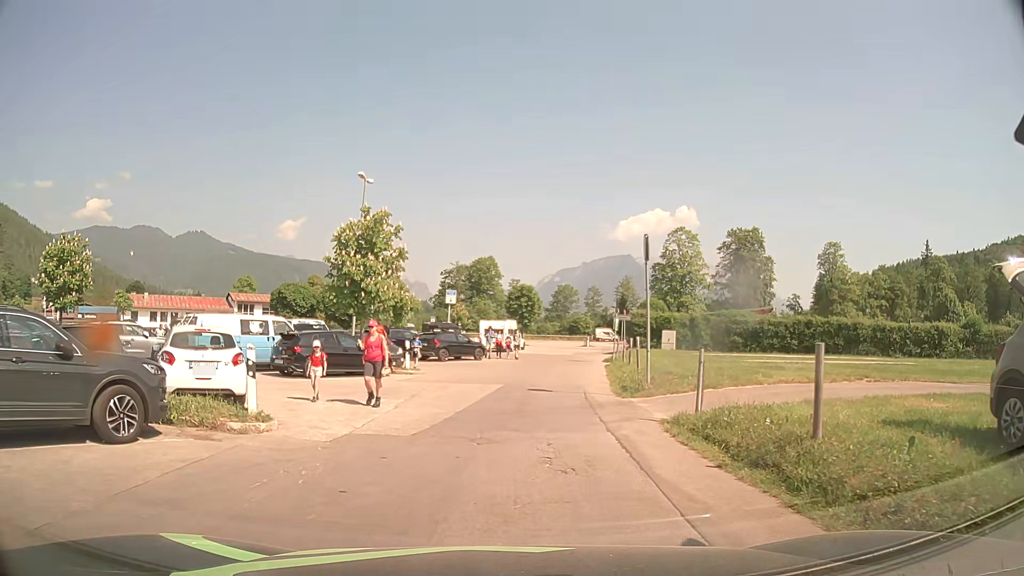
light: Day
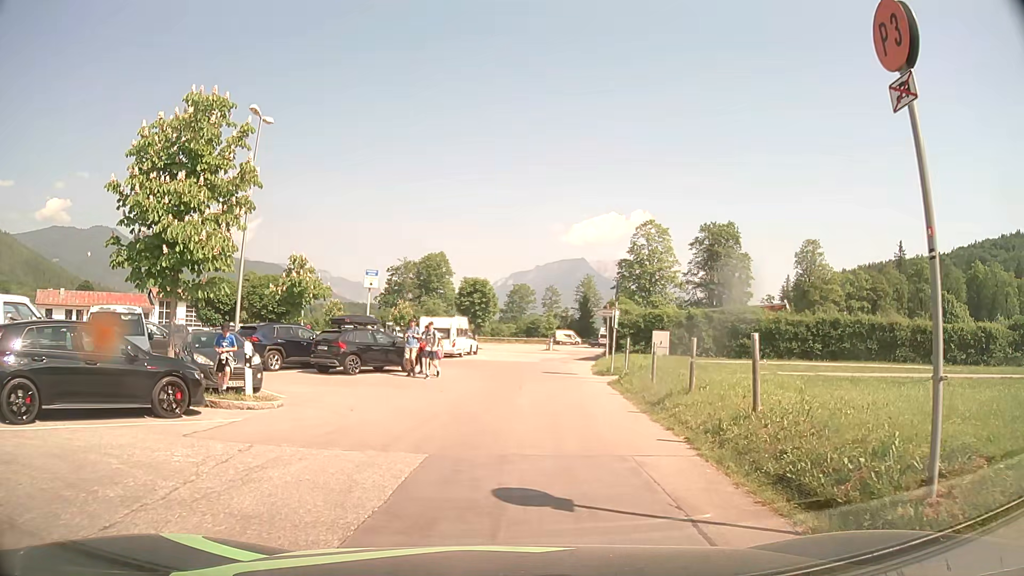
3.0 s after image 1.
(+0.2, +12.3) m; +4°
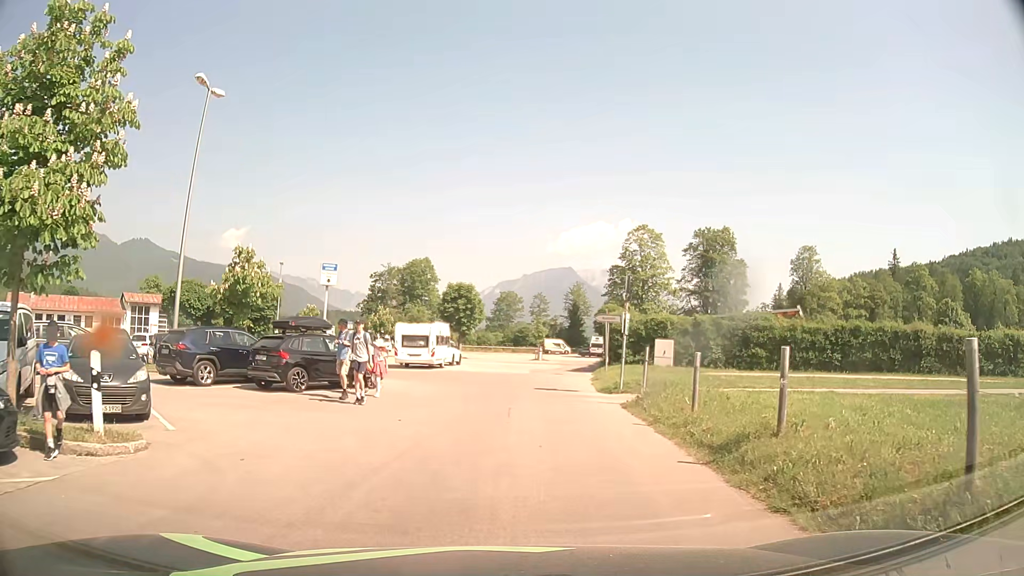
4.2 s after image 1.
(0.0, +4.7) m; +1°
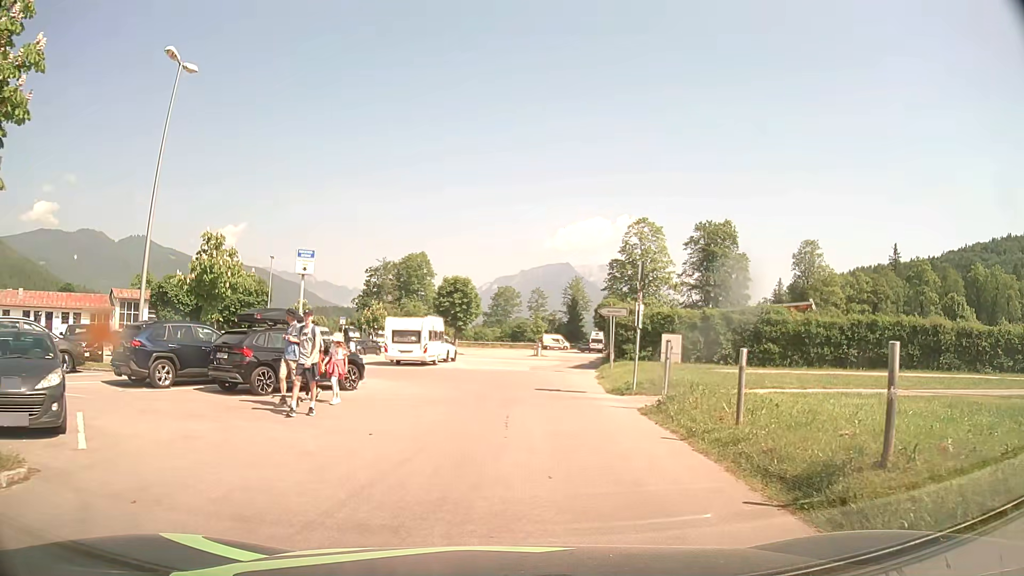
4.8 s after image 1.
(0.0, +2.4) m; -1°
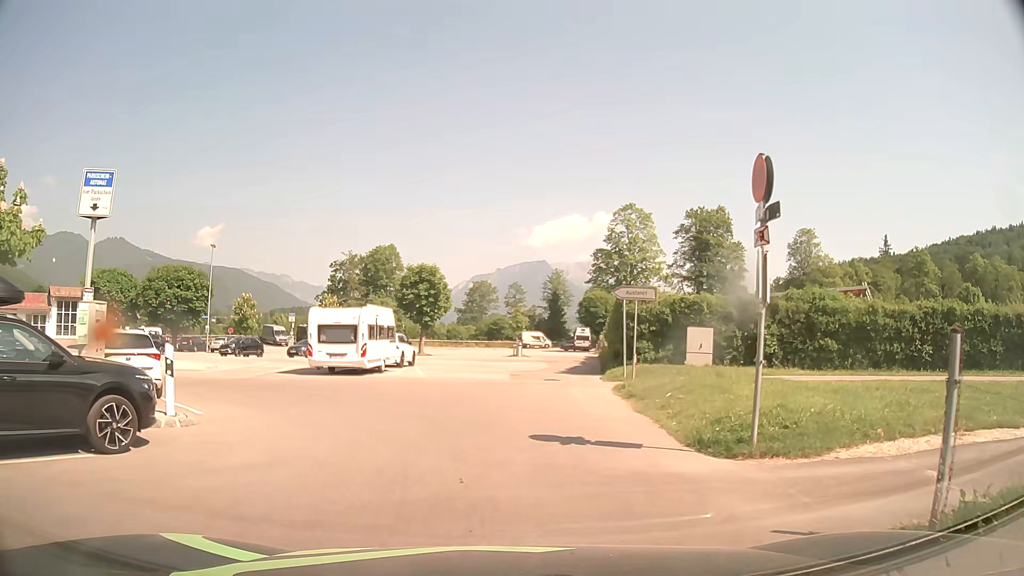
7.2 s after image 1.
(+0.2, +10.0) m; +2°
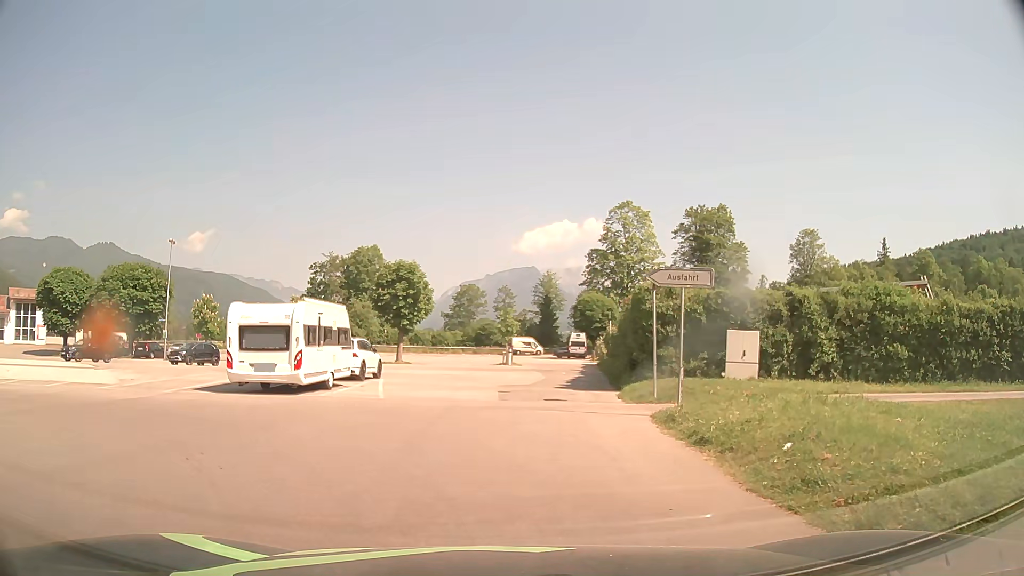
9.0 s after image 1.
(+0.1, +6.7) m; +1°
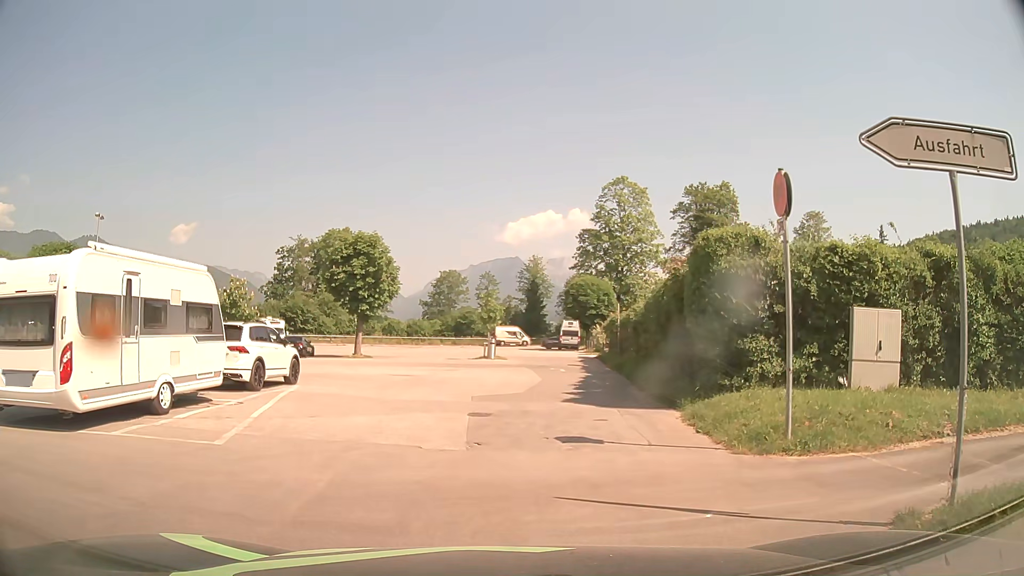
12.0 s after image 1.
(+0.1, +9.7) m; +1°
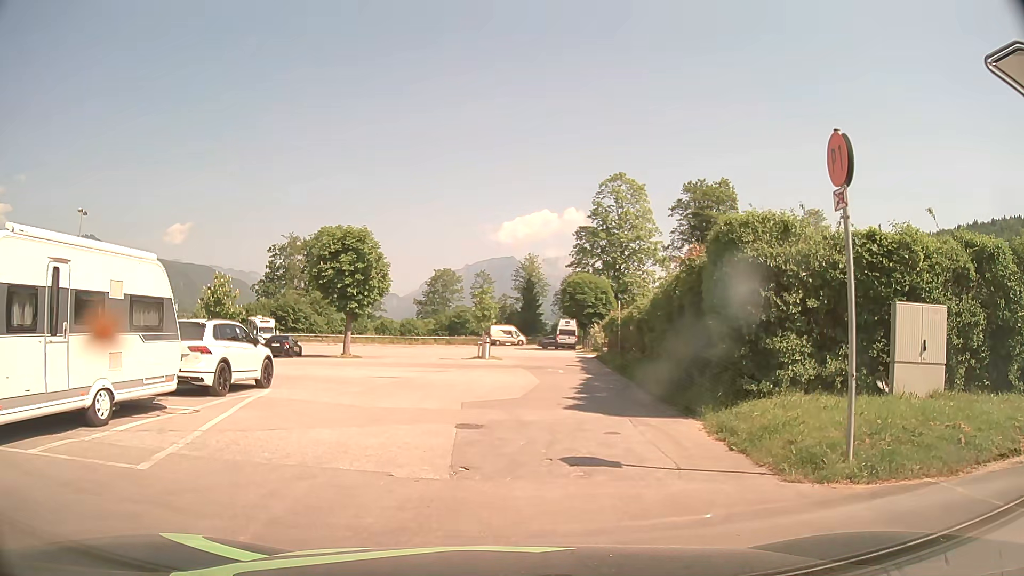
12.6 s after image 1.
(0.0, +1.9) m; 0°
(+1, +10) (+2, +20) (+2, +30) (-4, +37) (-14, +38) (-24, +37) (-34, +37) (-44, +36) (-54, +34) (-63, +30) m
